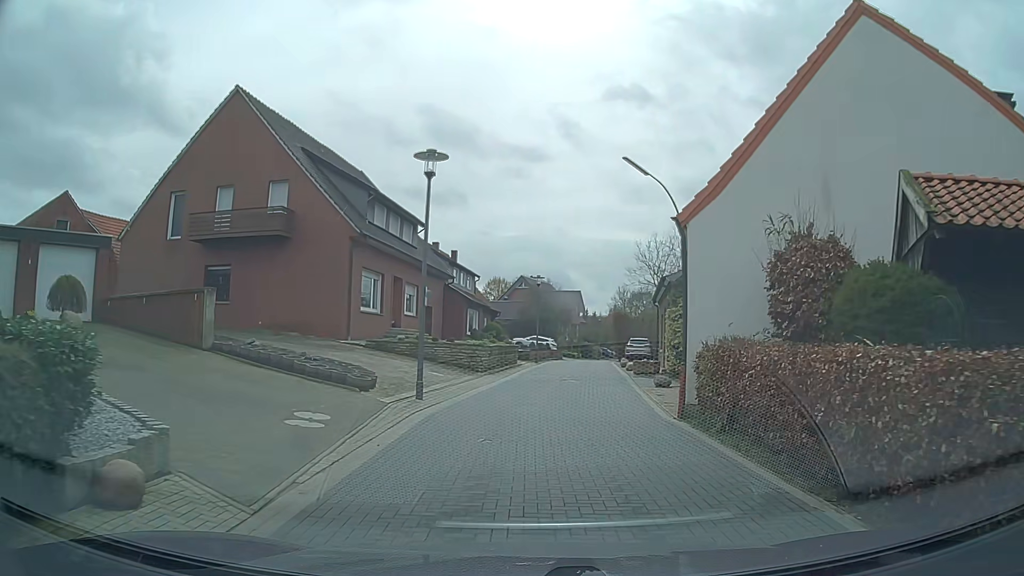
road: residential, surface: paving_stones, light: Day
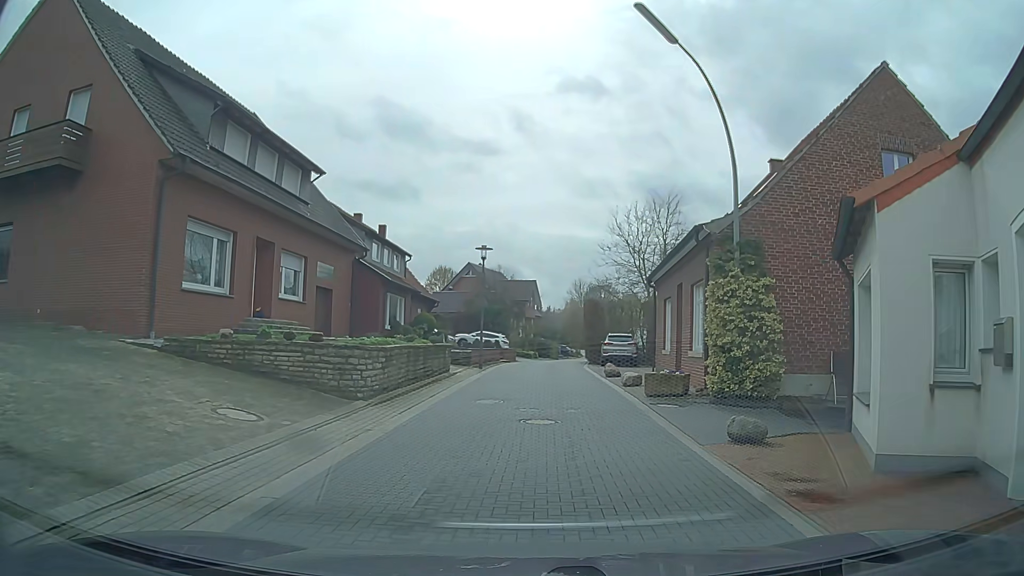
(+0.3, +11.8) m; +6°
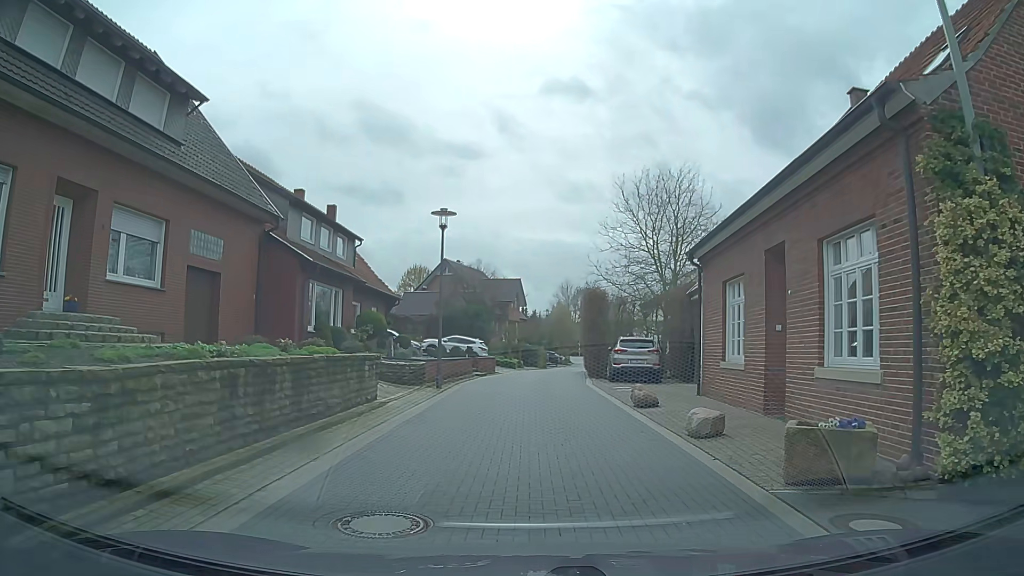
(-0.1, +9.3) m; -1°
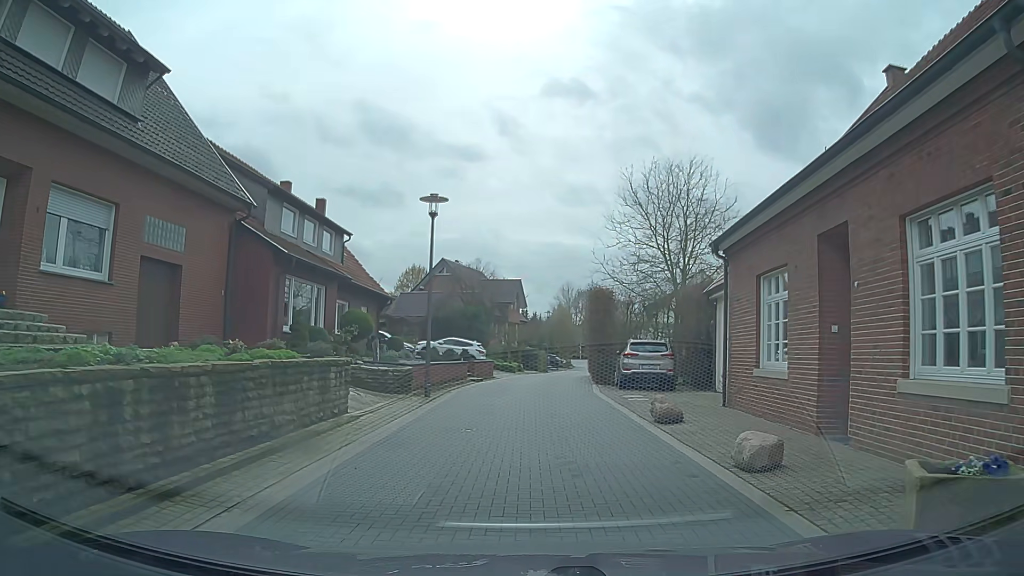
(0.0, +2.4) m; 0°
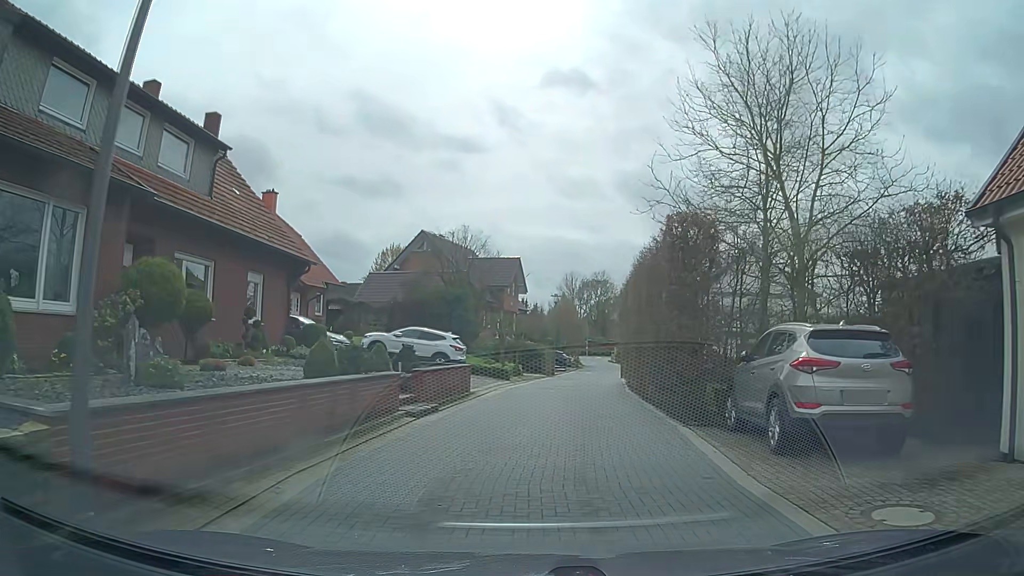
(+0.1, +14.4) m; +1°
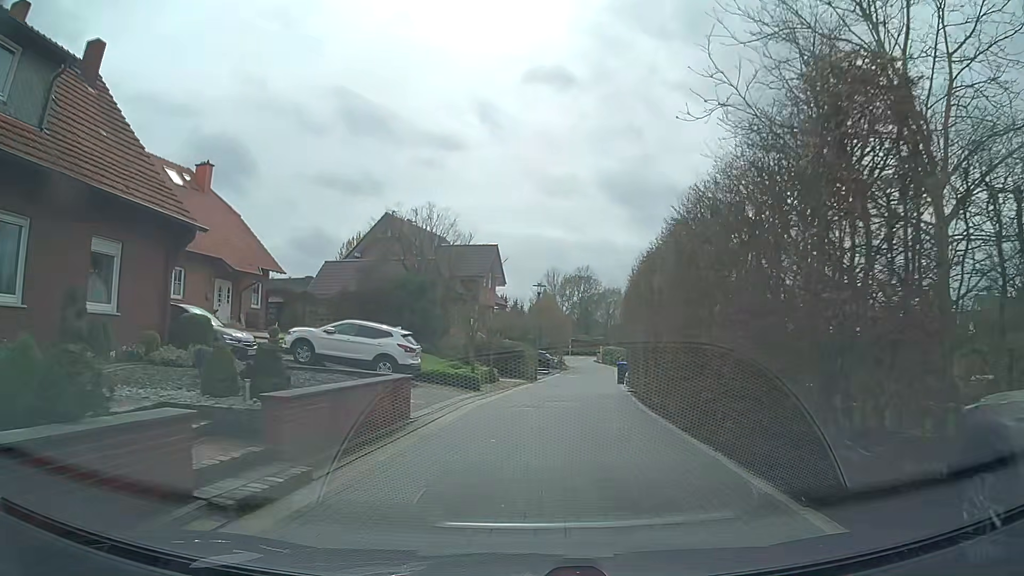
(0.0, +7.2) m; +1°
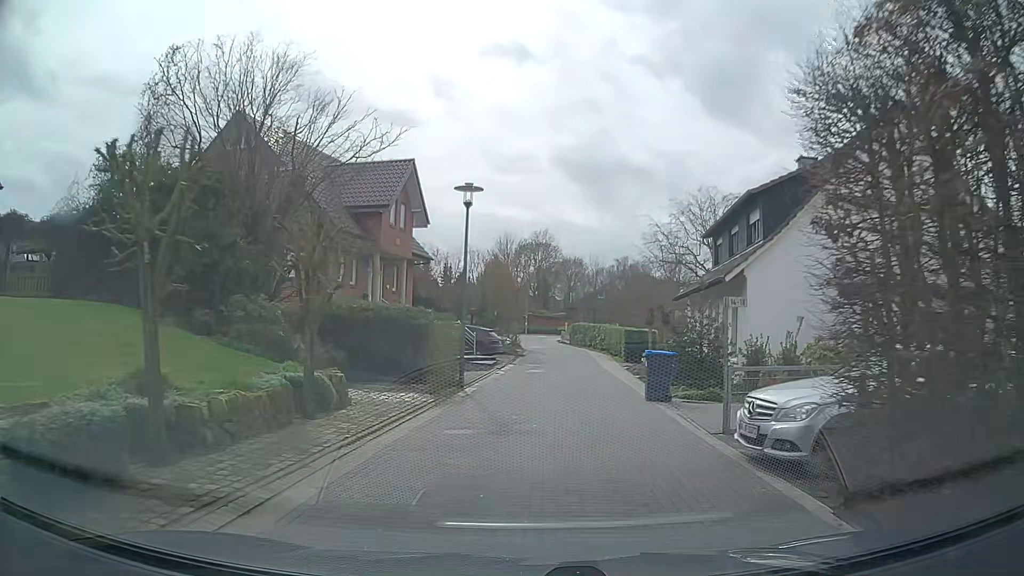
(+0.6, +19.6) m; +4°
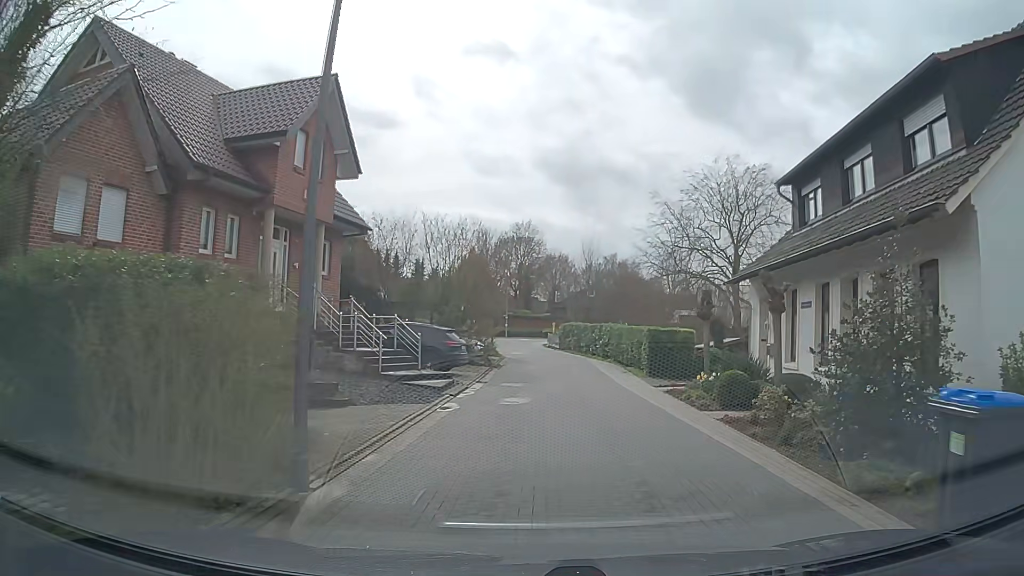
(-0.1, +11.6) m; 0°
(+1, +10) (+2, +20) (+2, +30) (+2, +40) (+1, +50) (0, +60) (-1, +70) (-9, +76) (-19, +78) (-29, +79) m
